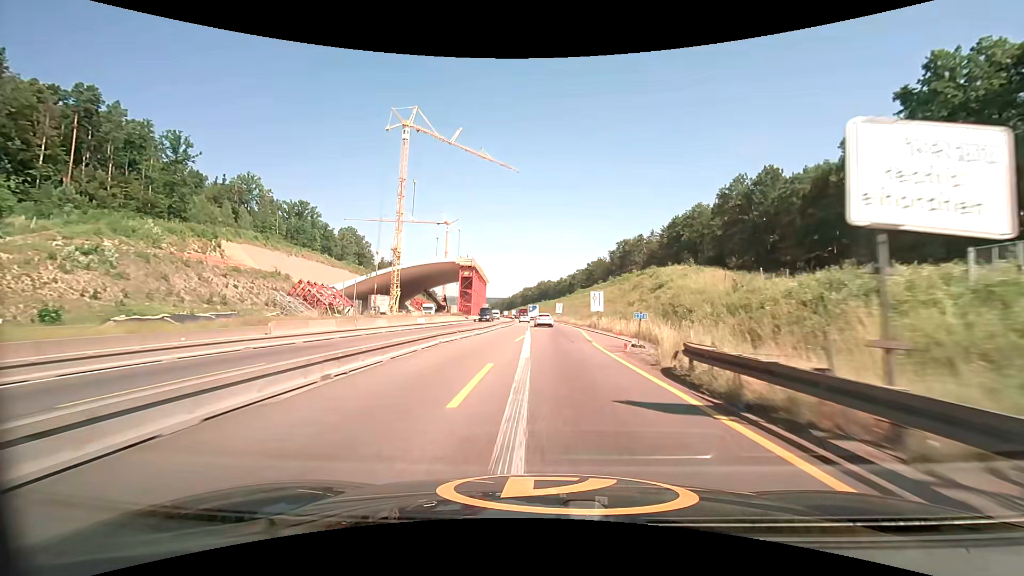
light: Day
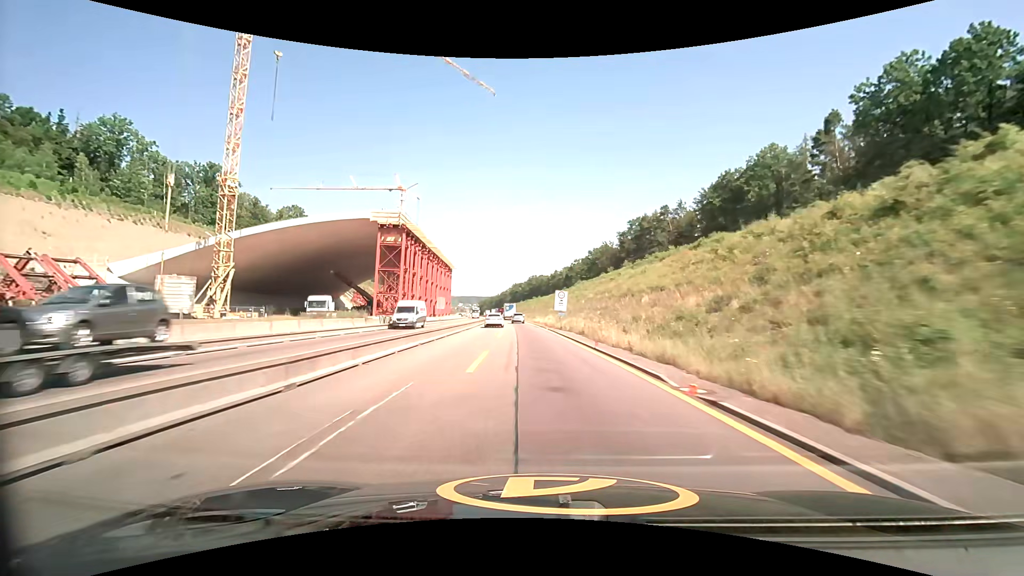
(+1.0, +50.2) m; +1°
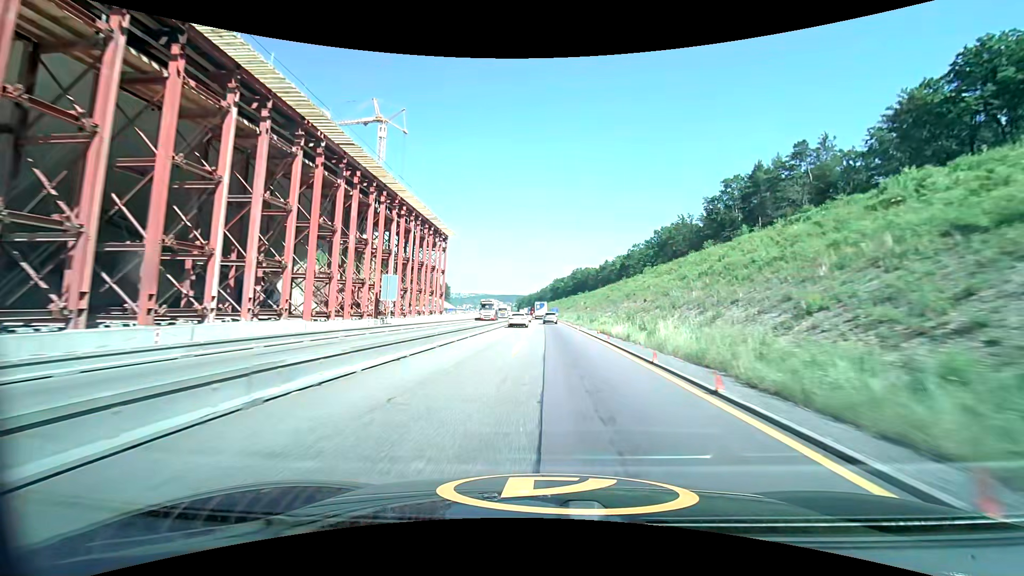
(-2.3, +50.0) m; -5°
(0, +10) (0, +20) (0, +30) (-1, +40) (-1, +50) (-1, +60) (-1, +70) (-2, +80) (-2, +90) (-2, +100) m
